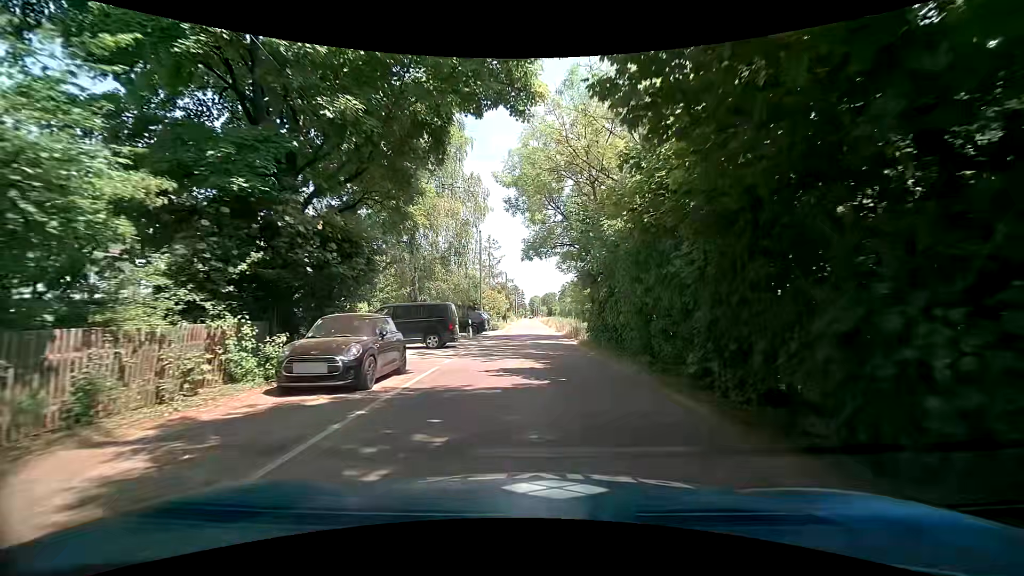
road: unclassified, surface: asphalt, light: Day
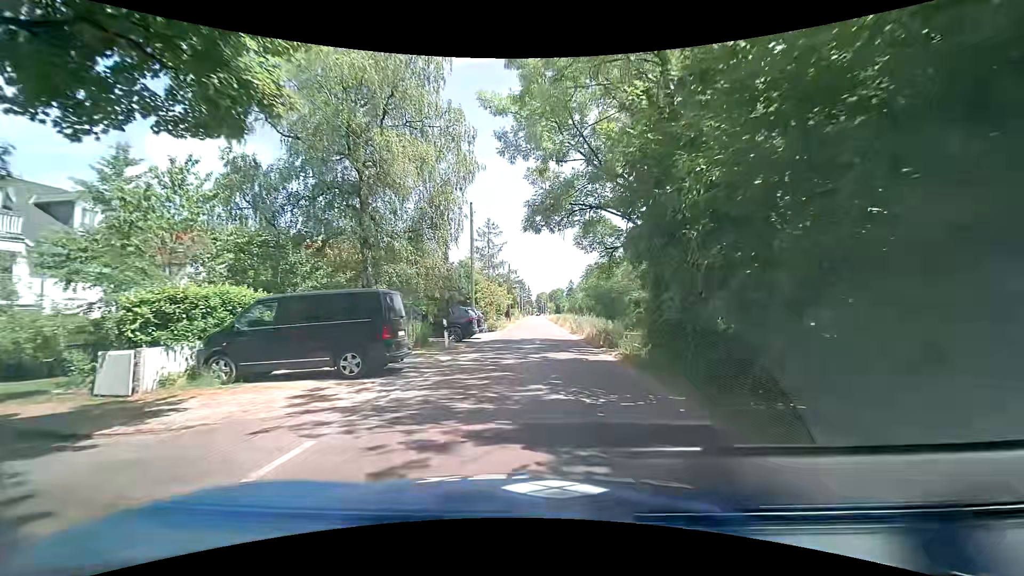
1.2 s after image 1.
(-0.1, +10.2) m; -1°
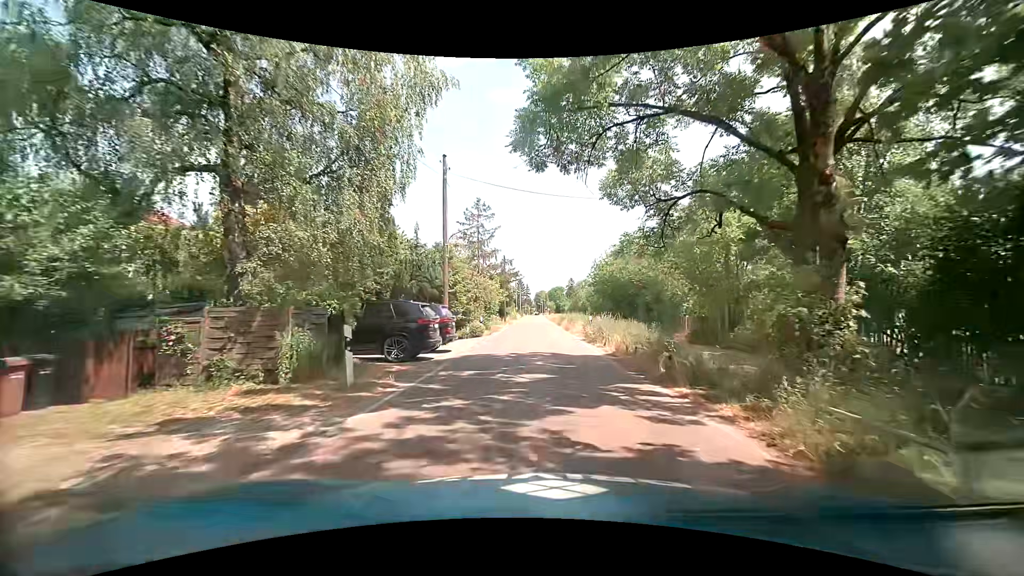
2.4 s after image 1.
(0.0, +9.8) m; 0°
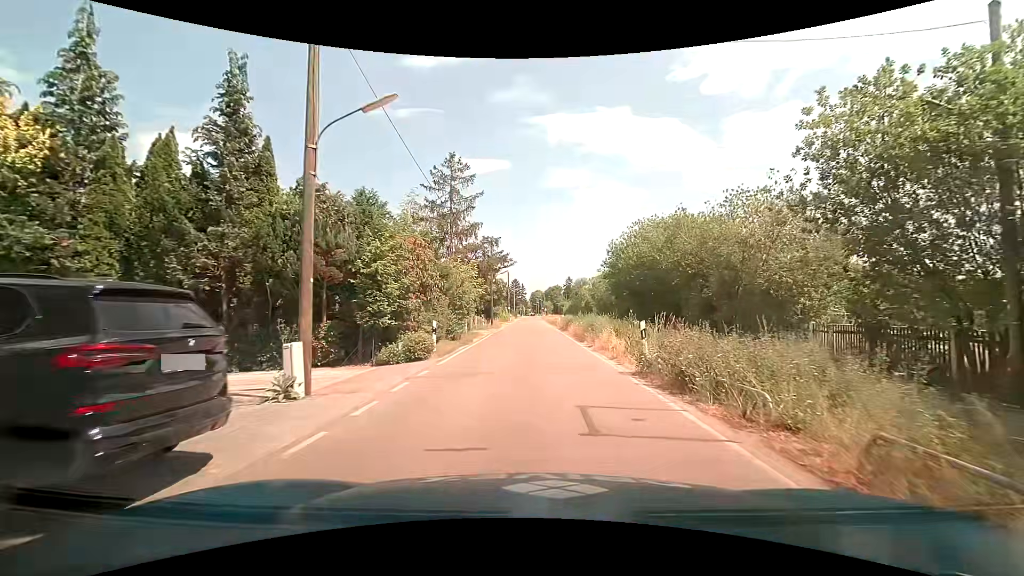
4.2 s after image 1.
(+0.1, +13.6) m; +2°
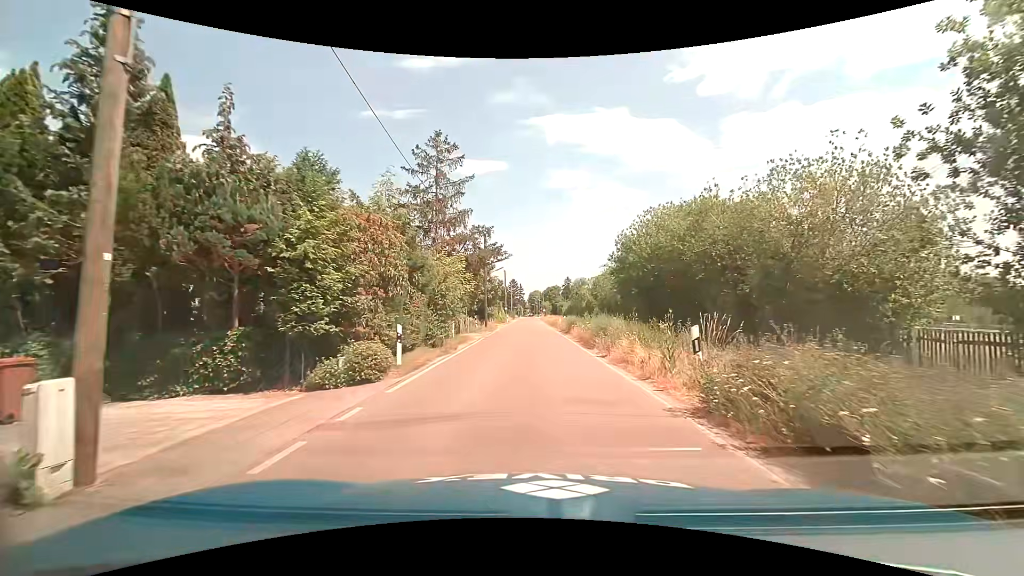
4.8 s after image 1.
(-0.1, +4.4) m; -1°
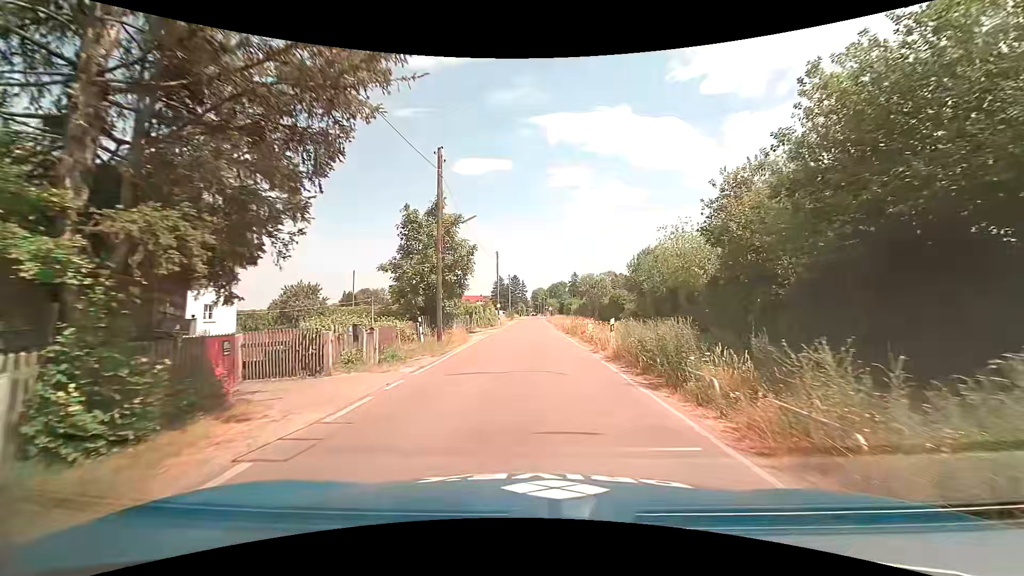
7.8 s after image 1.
(+0.1, +23.1) m; -1°
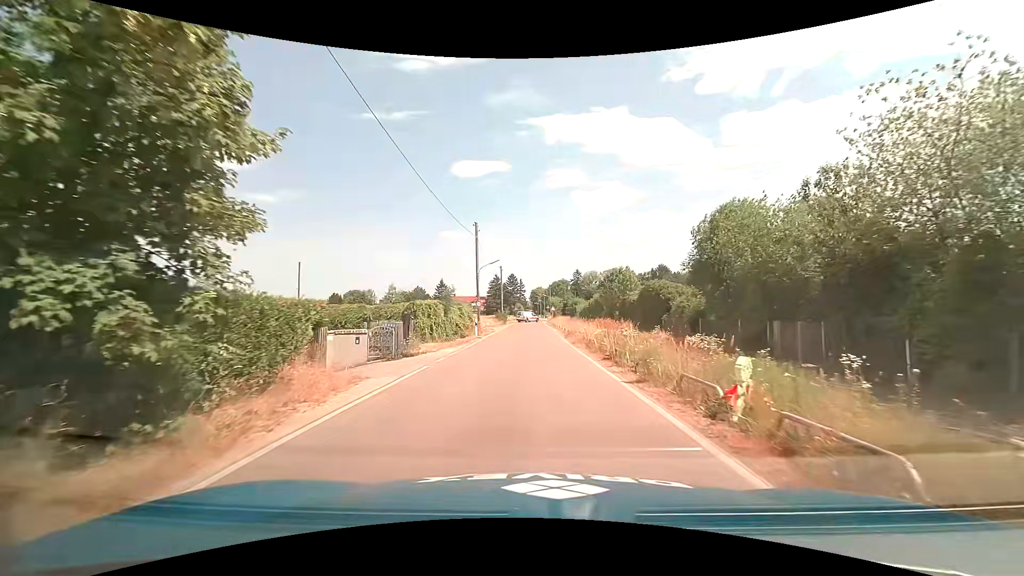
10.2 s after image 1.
(+0.3, +18.6) m; 0°
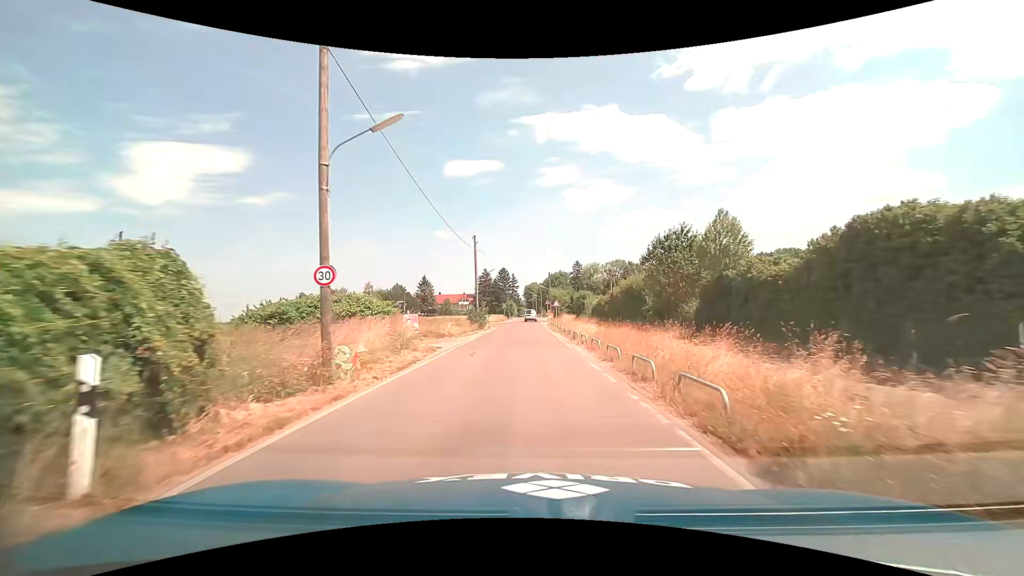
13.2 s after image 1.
(+0.2, +27.0) m; +1°
(0, +10) (0, +20) (0, +30) (-1, +40) (-1, +50) (-1, +60) (-1, +70) (-1, +80) (-1, +90) (-1, +100) m
